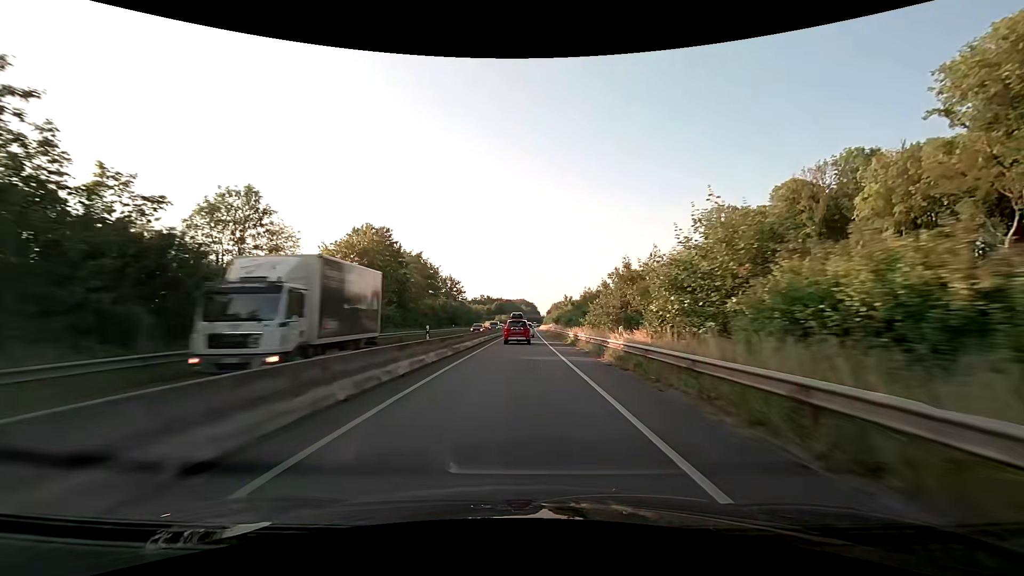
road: trunk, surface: asphalt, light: Day
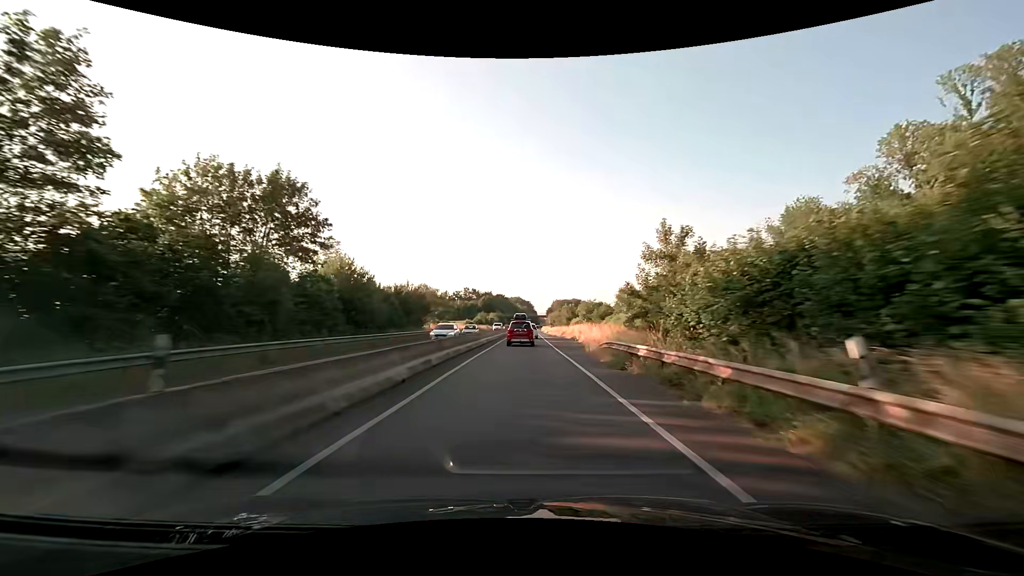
(+0.4, +65.3) m; +1°
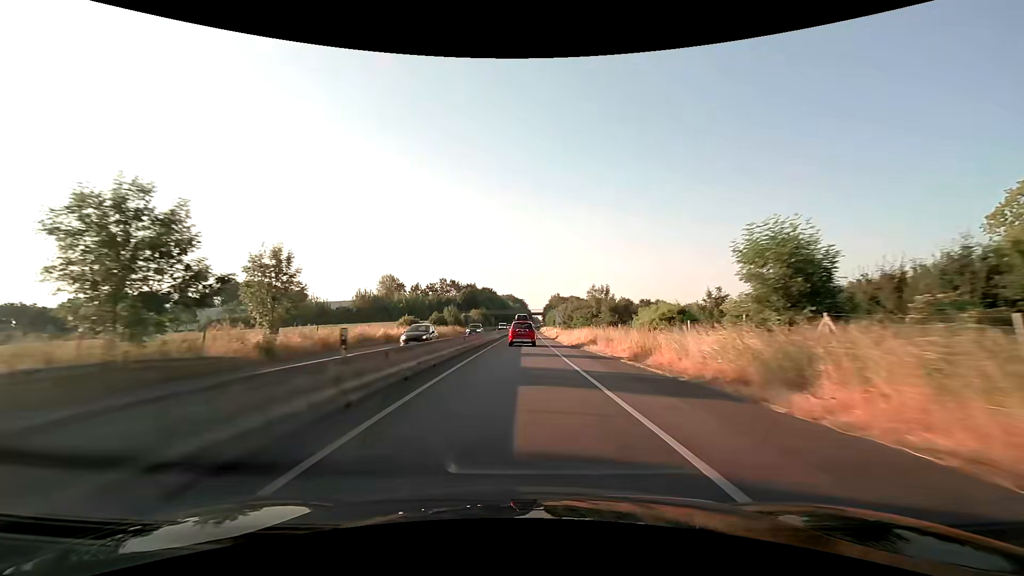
(+0.3, +51.7) m; 0°
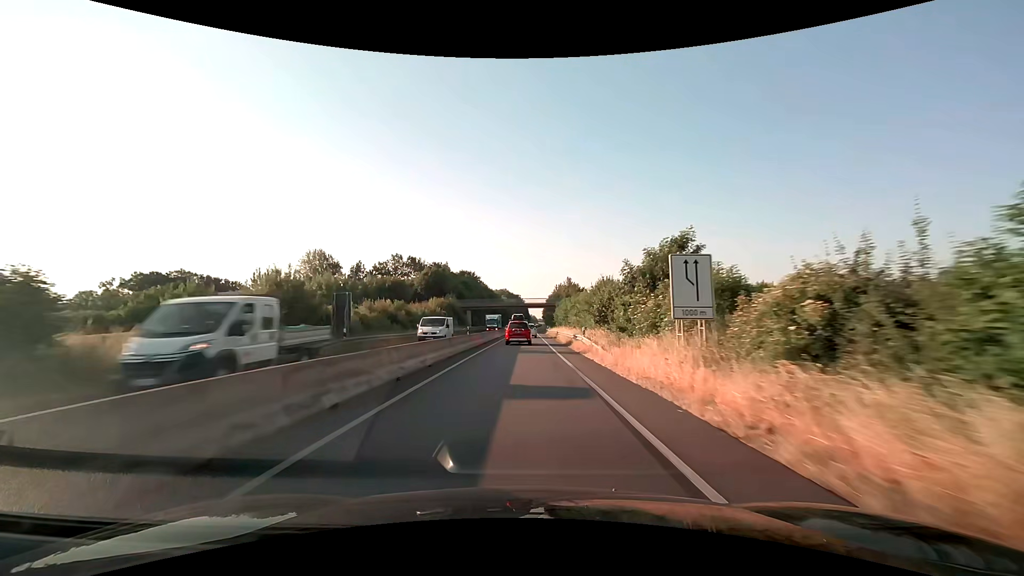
(+0.8, +64.5) m; +1°
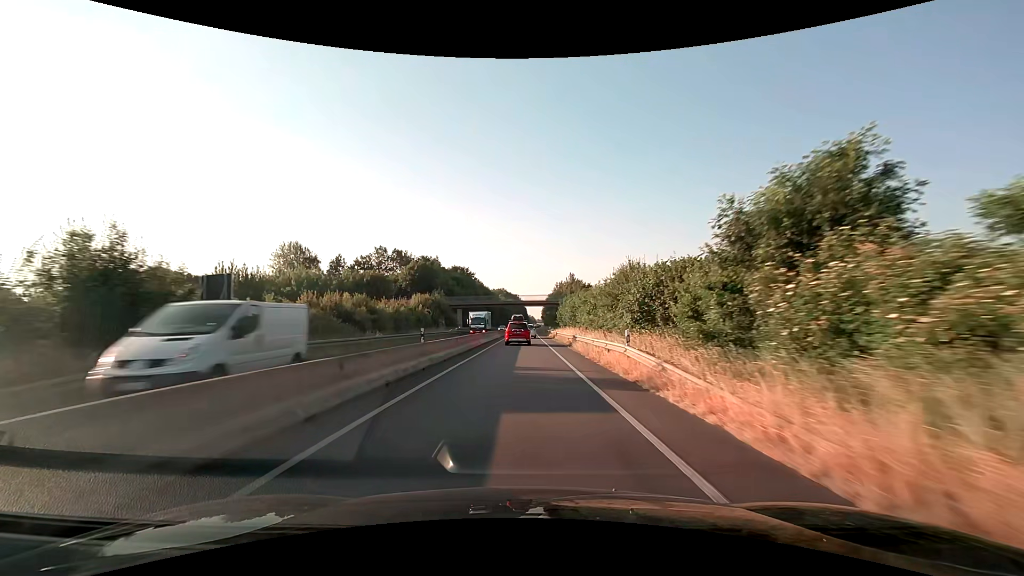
(0.0, +13.0) m; 0°
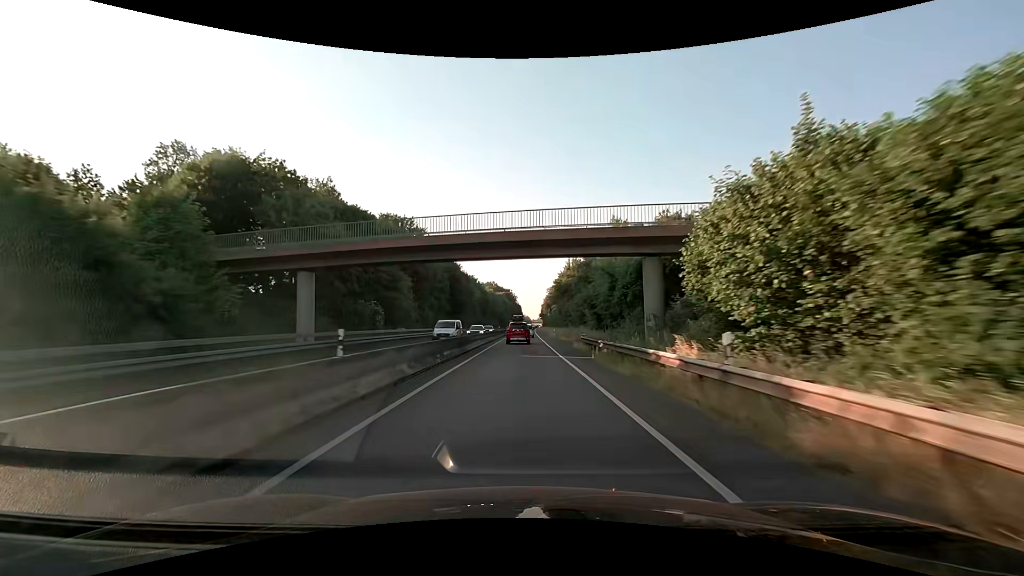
(+0.2, +66.5) m; 0°
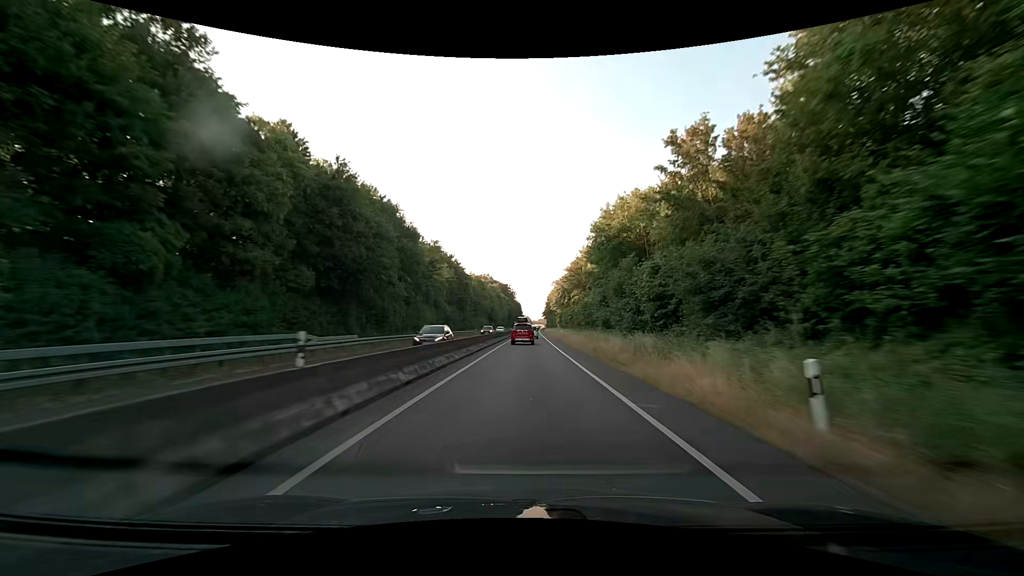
(+0.4, +55.2) m; +1°
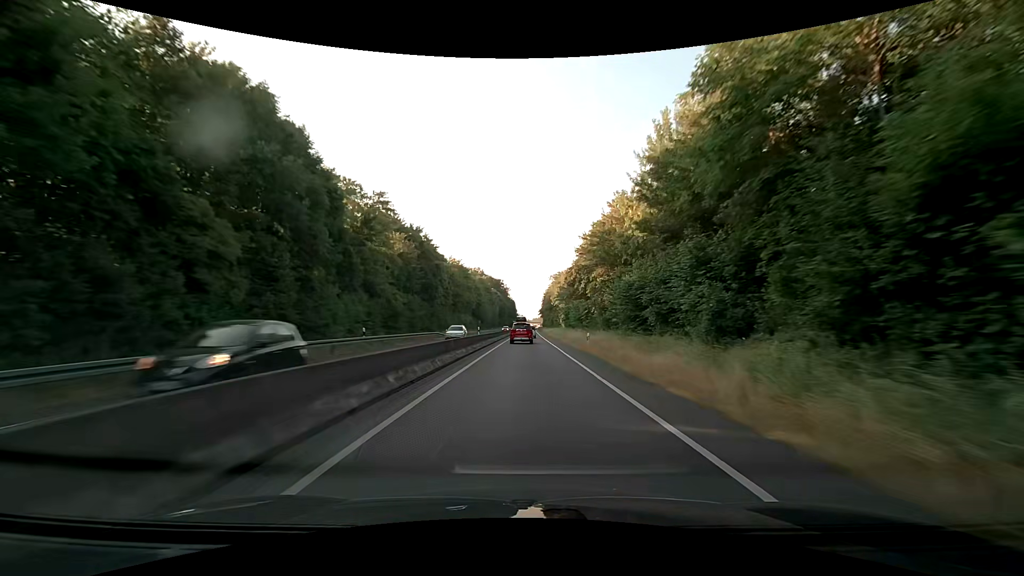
(+0.1, +28.3) m; +1°
(0, +10) (0, +20) (0, +30) (0, +40) (0, +50) (0, +60) (0, +70) (0, +80) (0, +90) (0, +100) m
